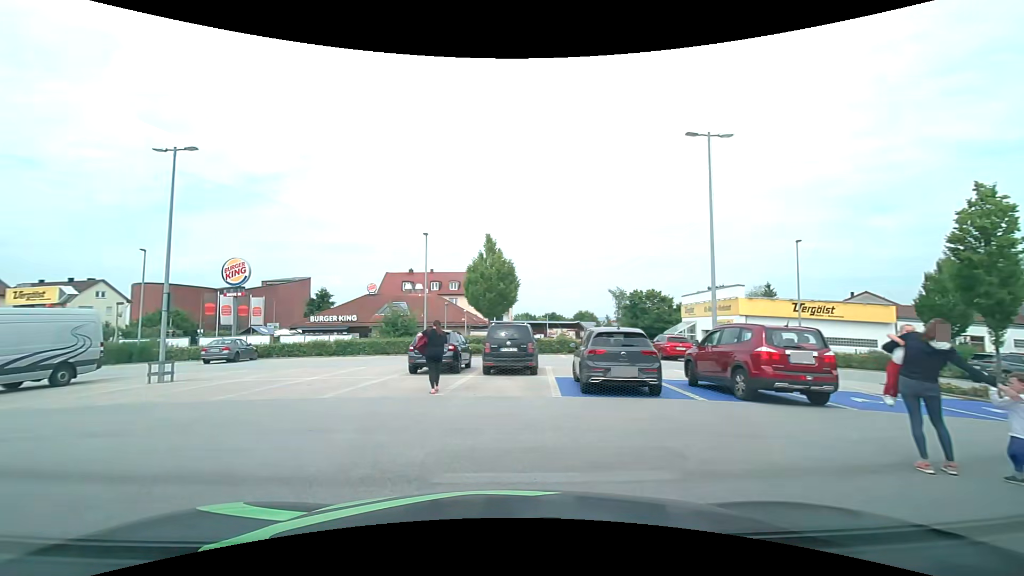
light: Day
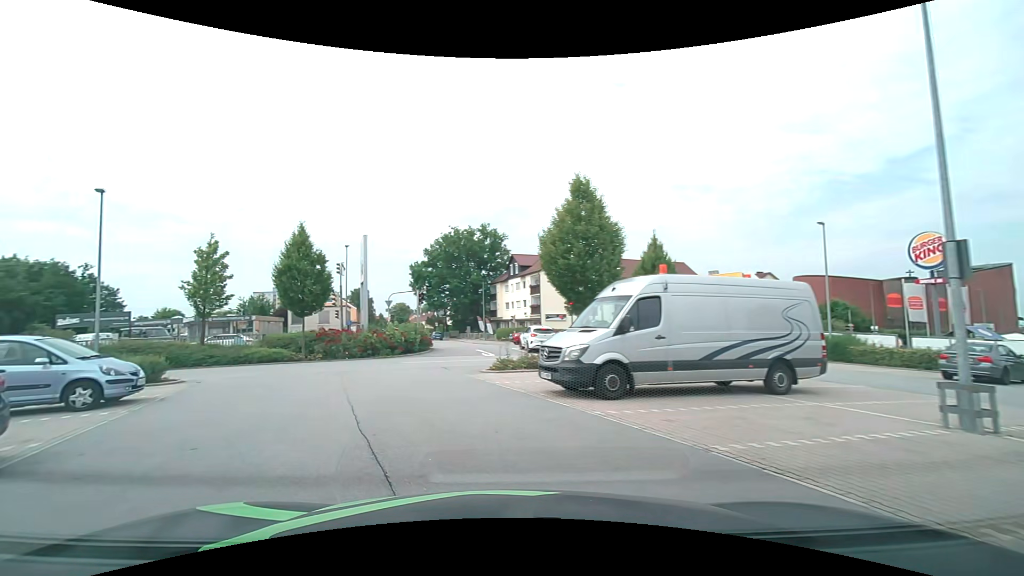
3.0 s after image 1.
(-5.5, +8.3) m; -65°
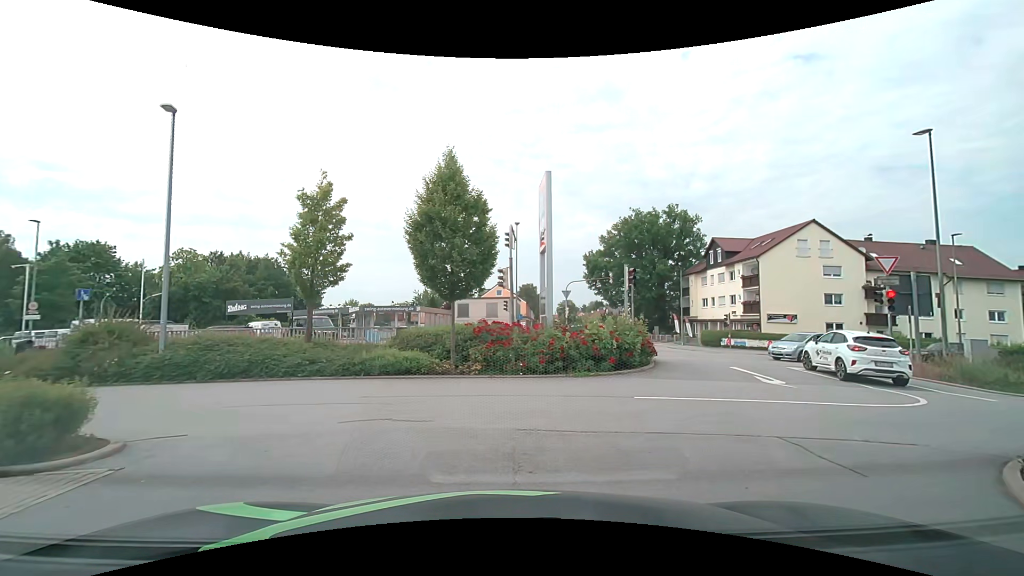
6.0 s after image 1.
(-3.4, +11.0) m; -20°
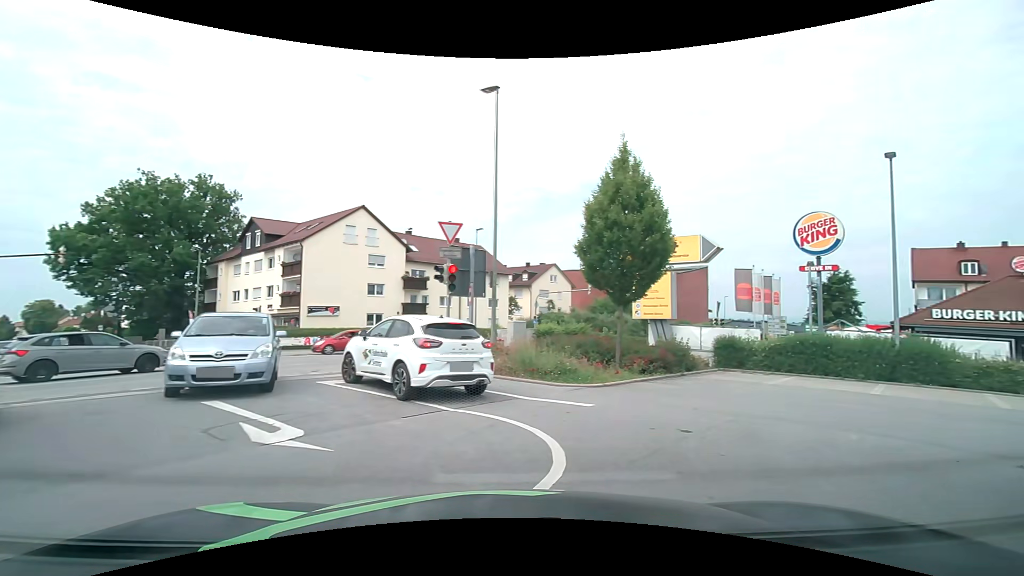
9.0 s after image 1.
(+3.1, +8.6) m; +47°
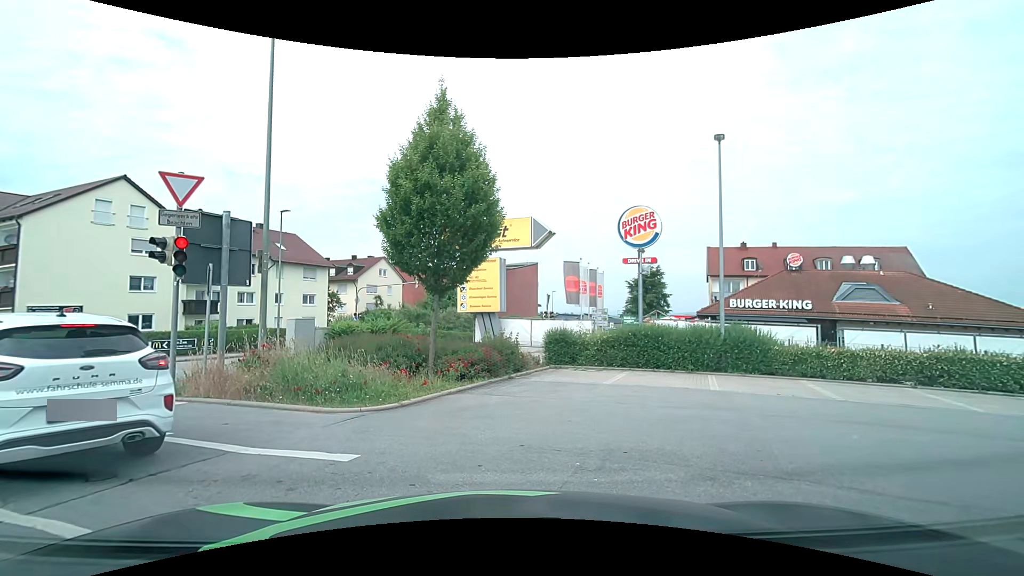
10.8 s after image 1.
(+0.8, +3.5) m; +18°
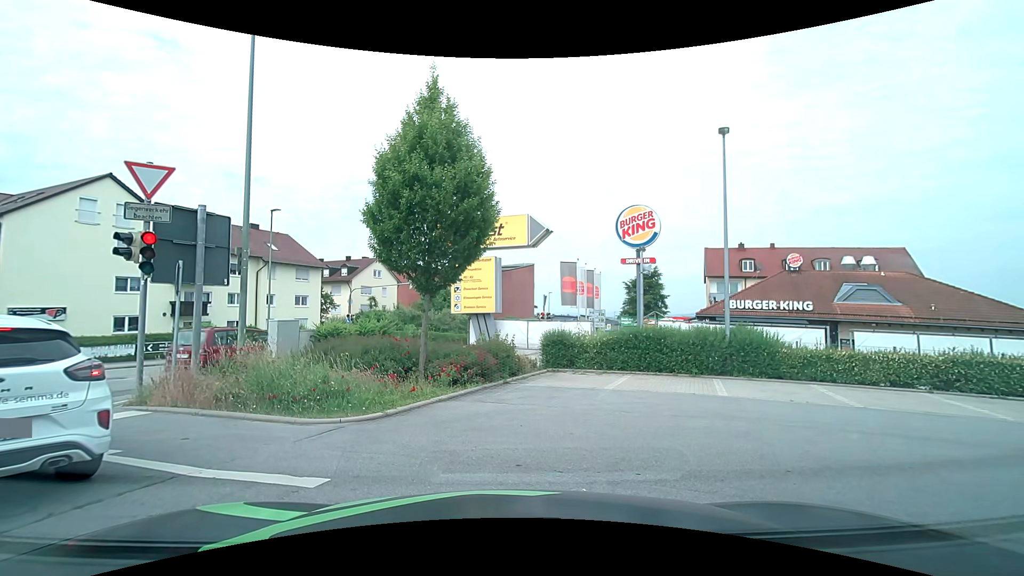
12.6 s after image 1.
(0.0, +0.7) m; 0°
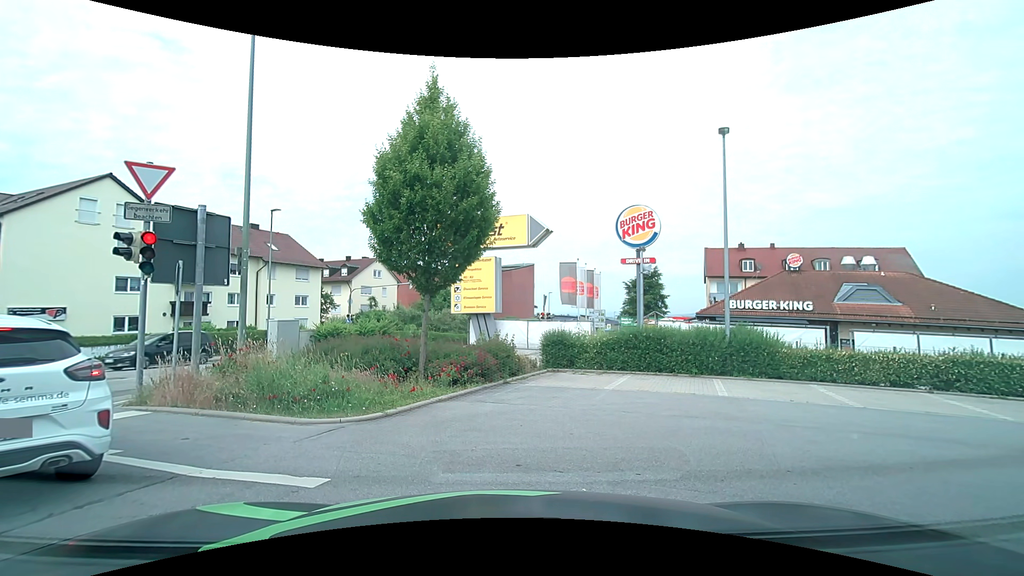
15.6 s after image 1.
(0.0, +0.1) m; 0°
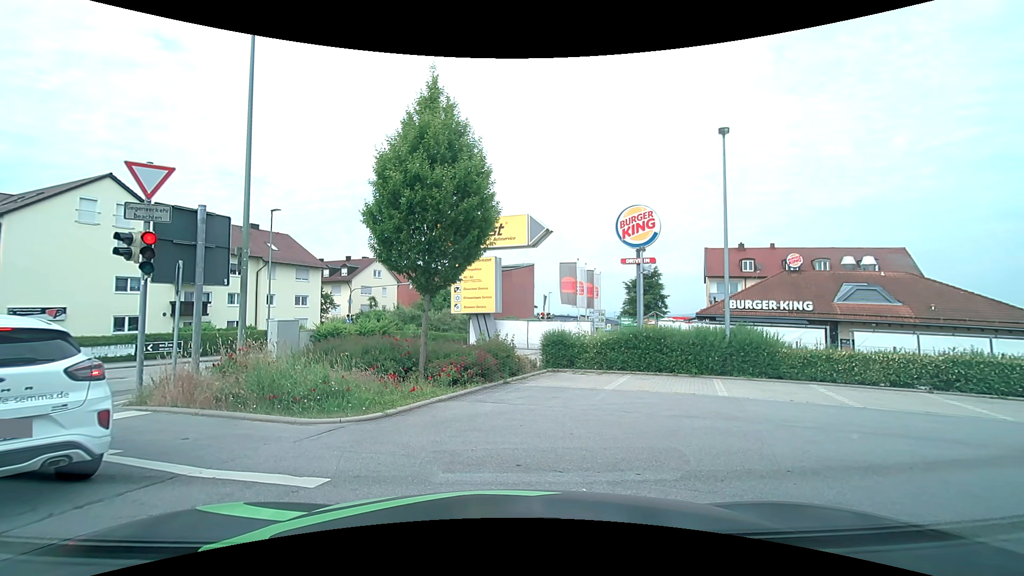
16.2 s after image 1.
(0.0, 0.0) m; 0°
